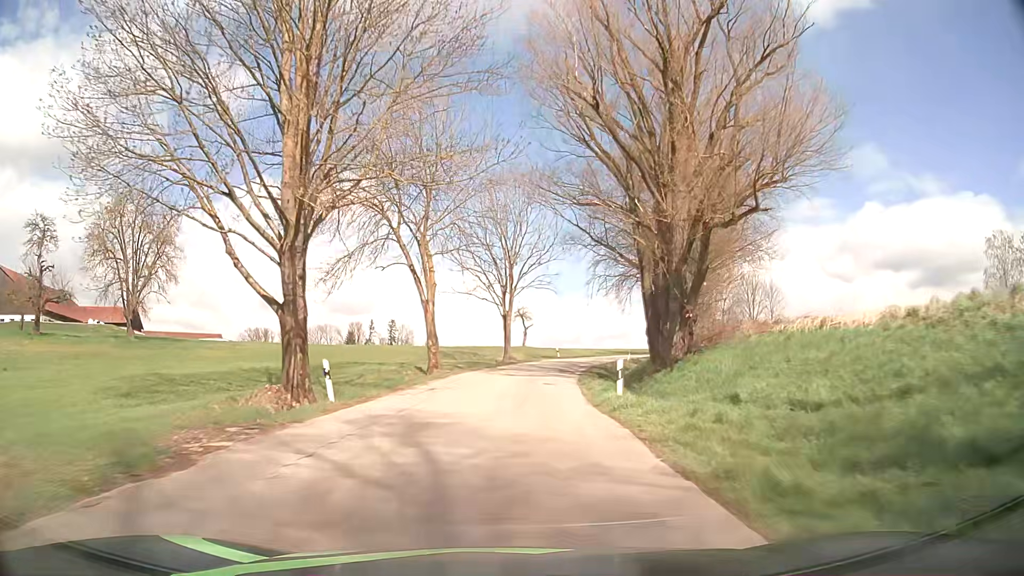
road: tertiary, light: Day
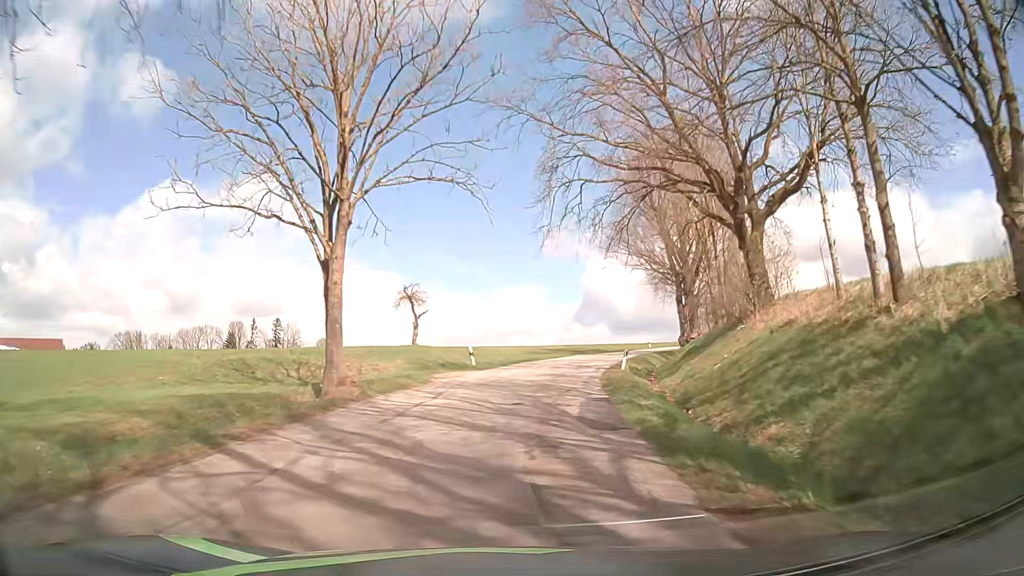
(+1.9, +33.9) m; +9°
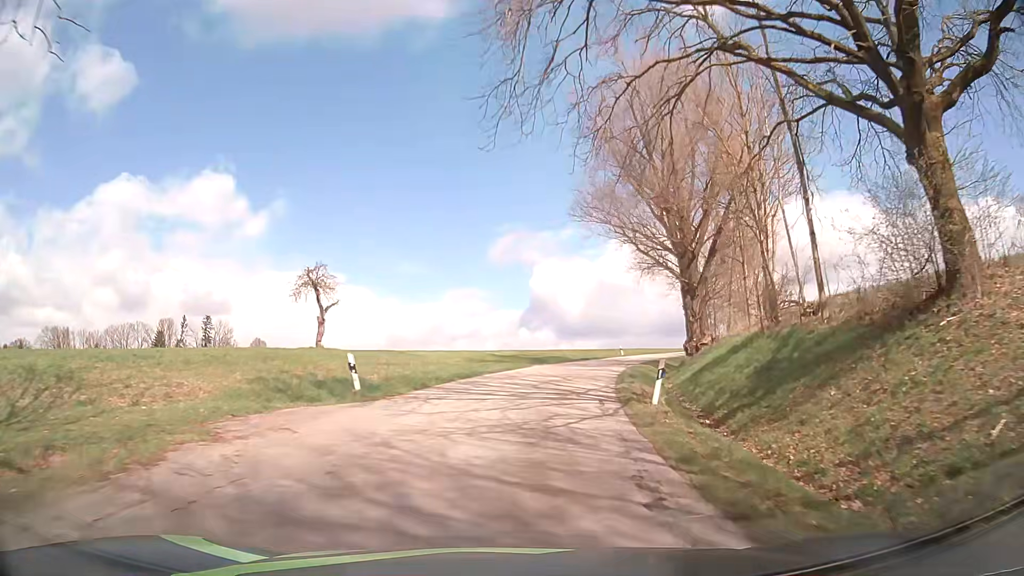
(+0.5, +15.3) m; +5°
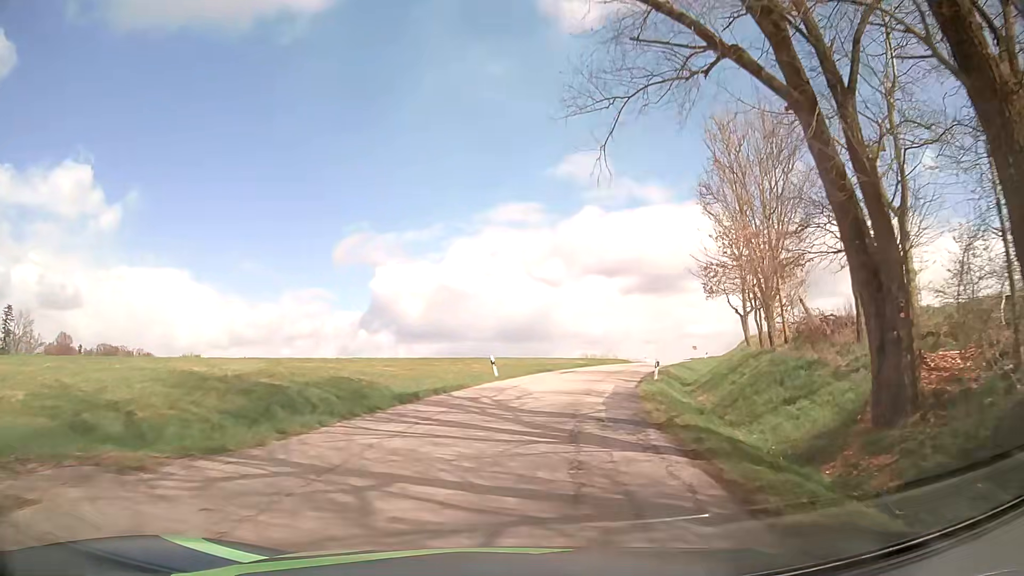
(+3.7, +34.1) m; +13°
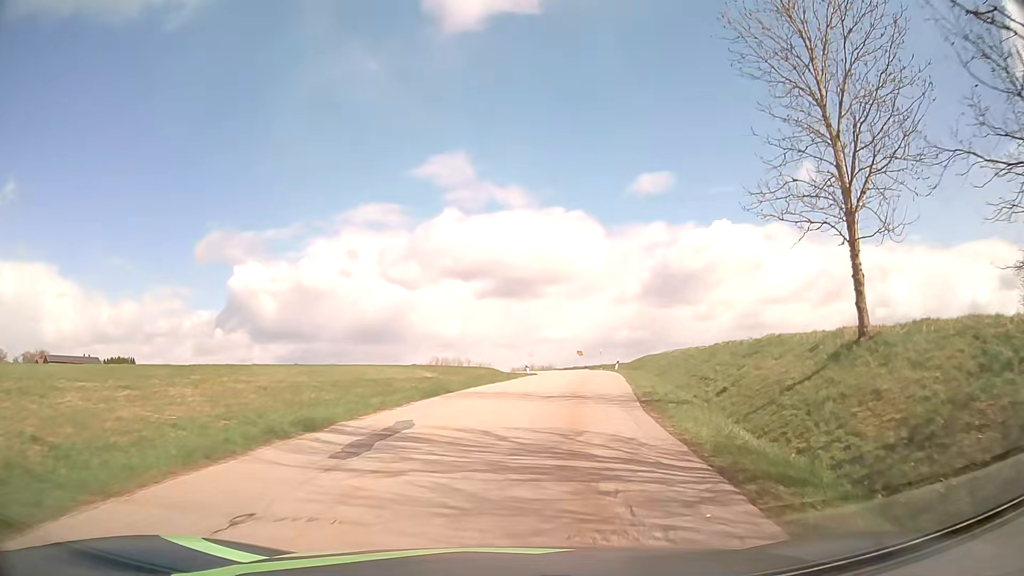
(+2.7, +25.7) m; +13°
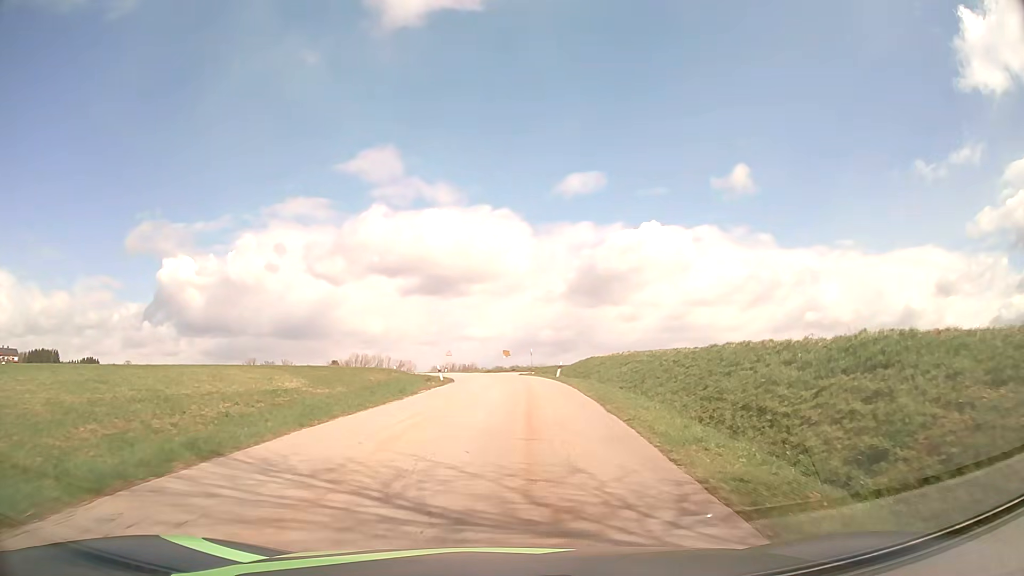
(+0.8, +13.0) m; +6°
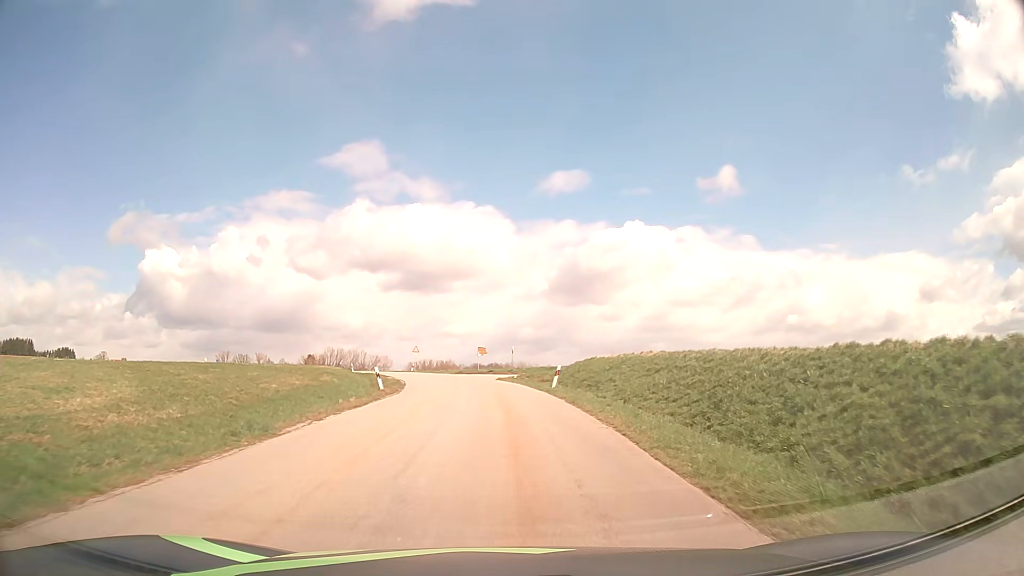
(+0.4, +13.3) m; +2°
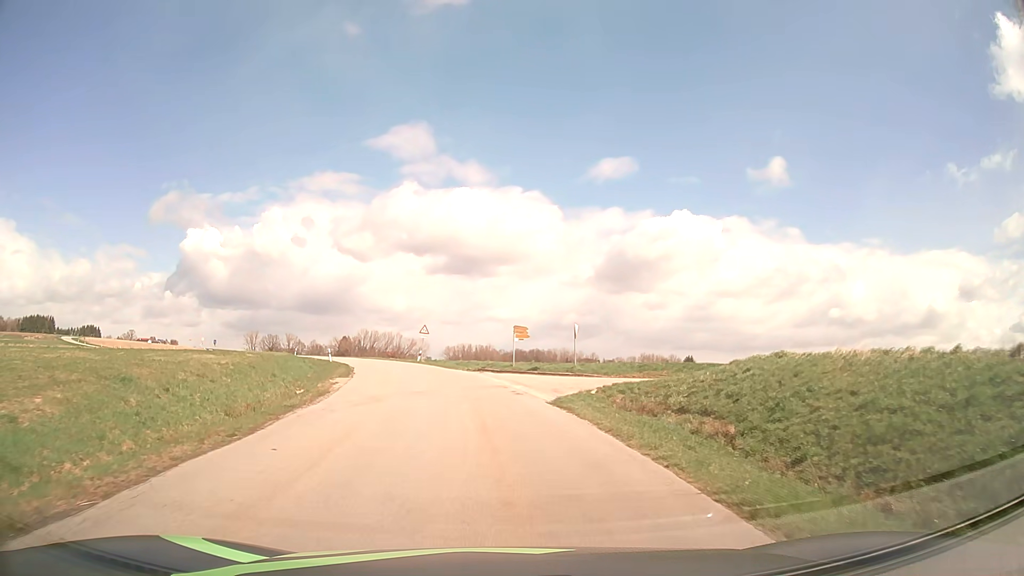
(-0.6, +24.8) m; -4°
